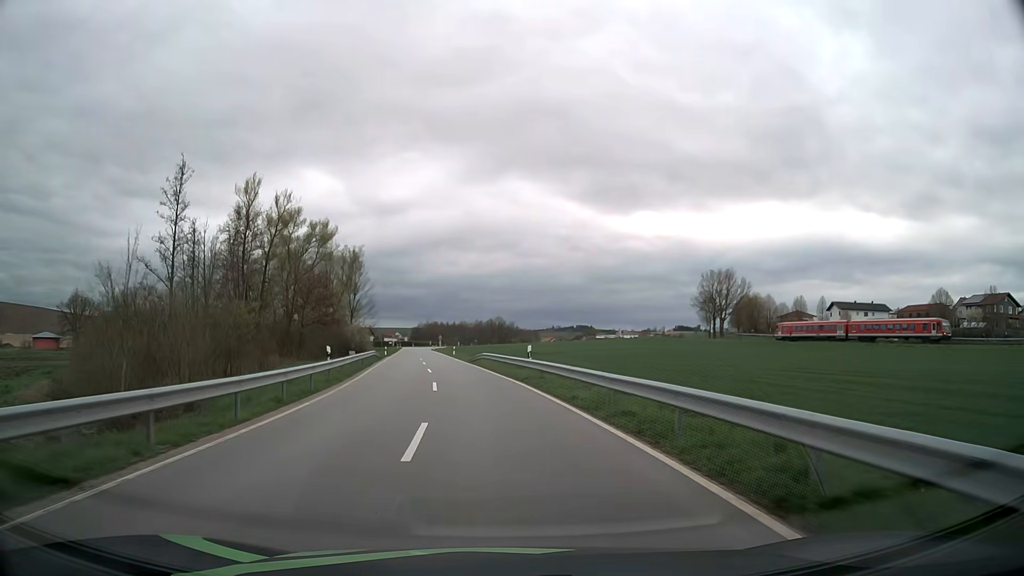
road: tertiary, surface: asphalt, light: Day
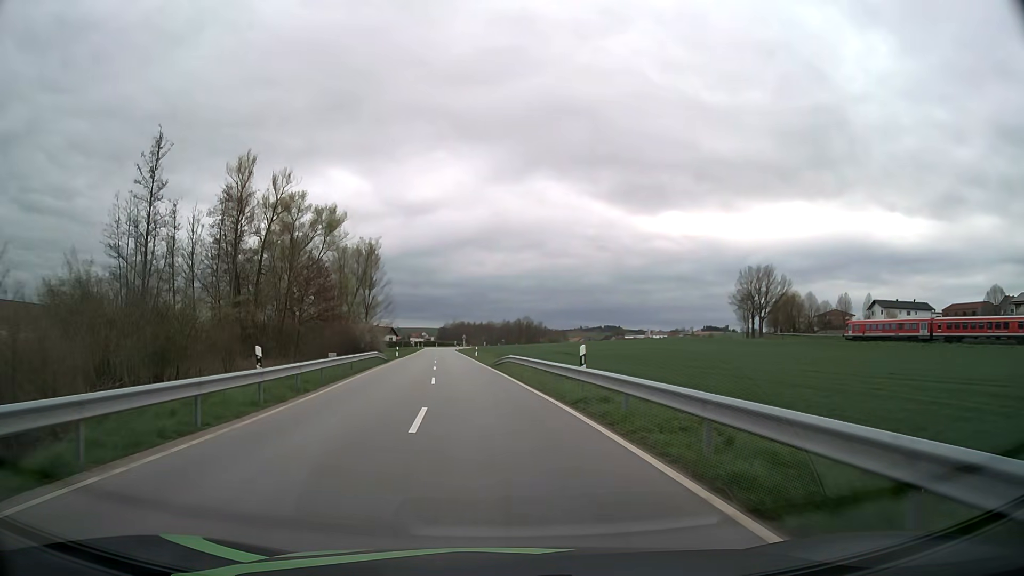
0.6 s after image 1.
(-0.2, +9.8) m; -2°
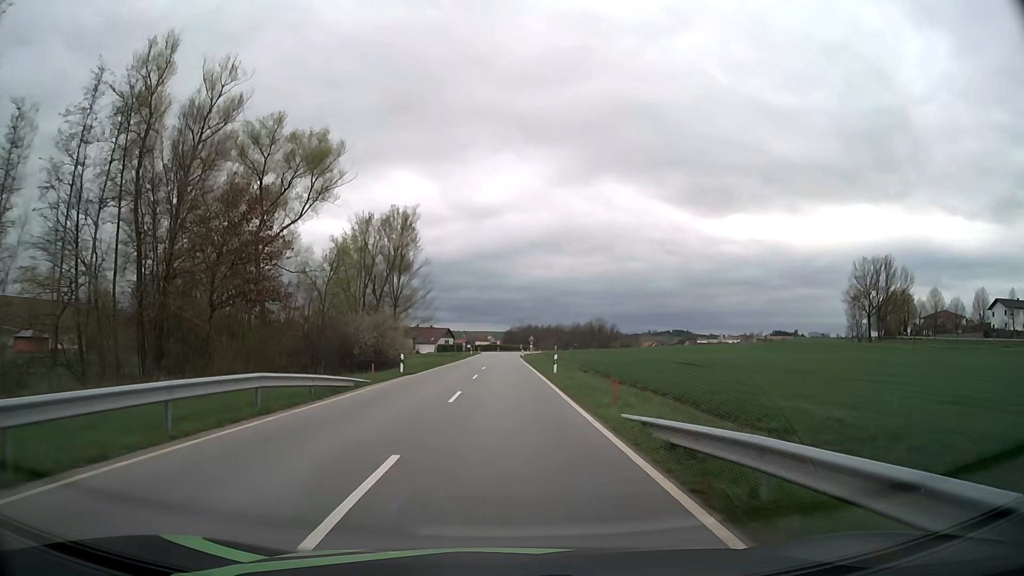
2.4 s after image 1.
(-1.7, +30.0) m; -6°
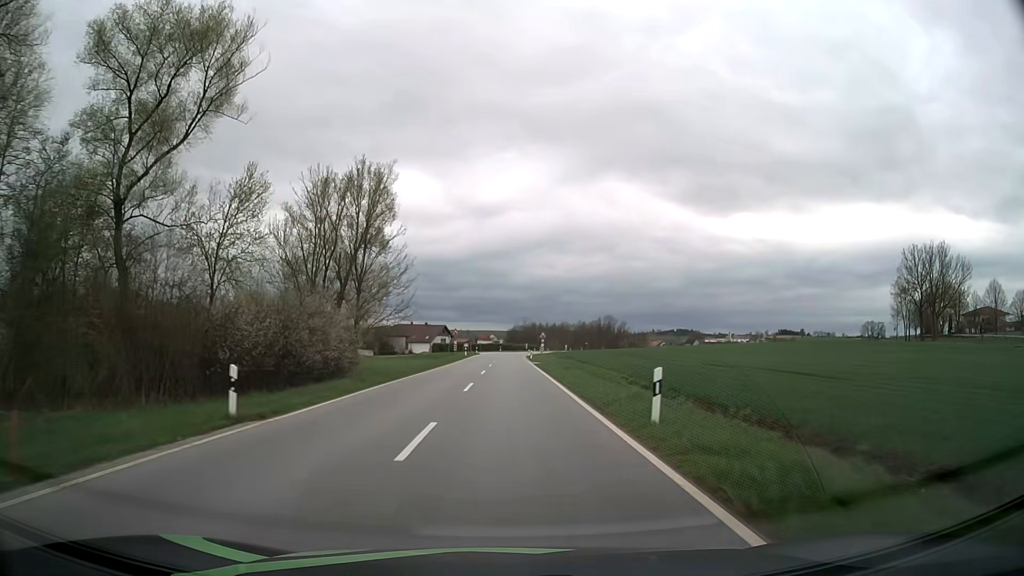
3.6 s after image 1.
(0.0, +20.7) m; 0°
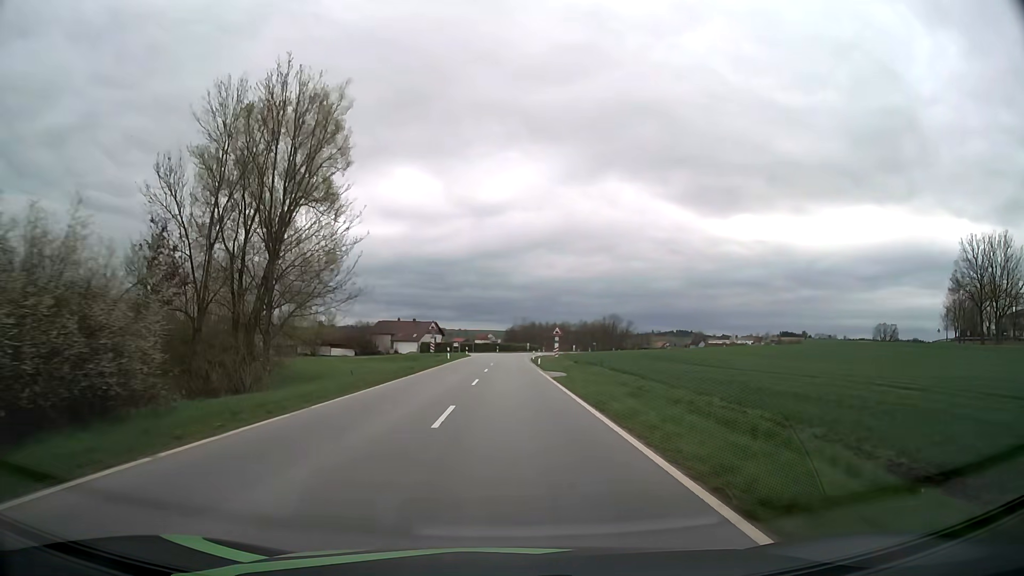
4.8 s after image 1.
(0.0, +21.0) m; 0°
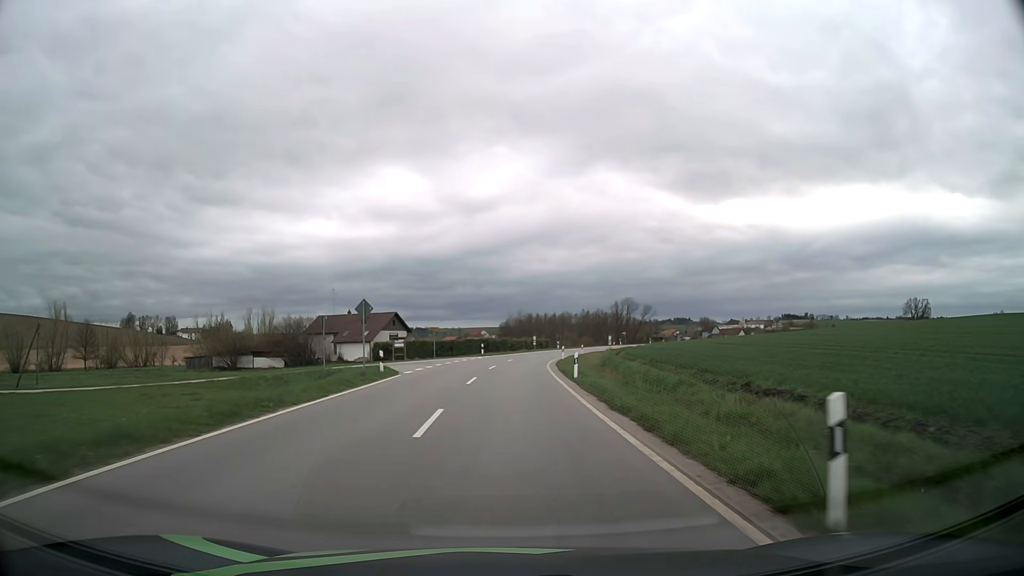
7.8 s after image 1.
(+0.4, +49.4) m; +1°
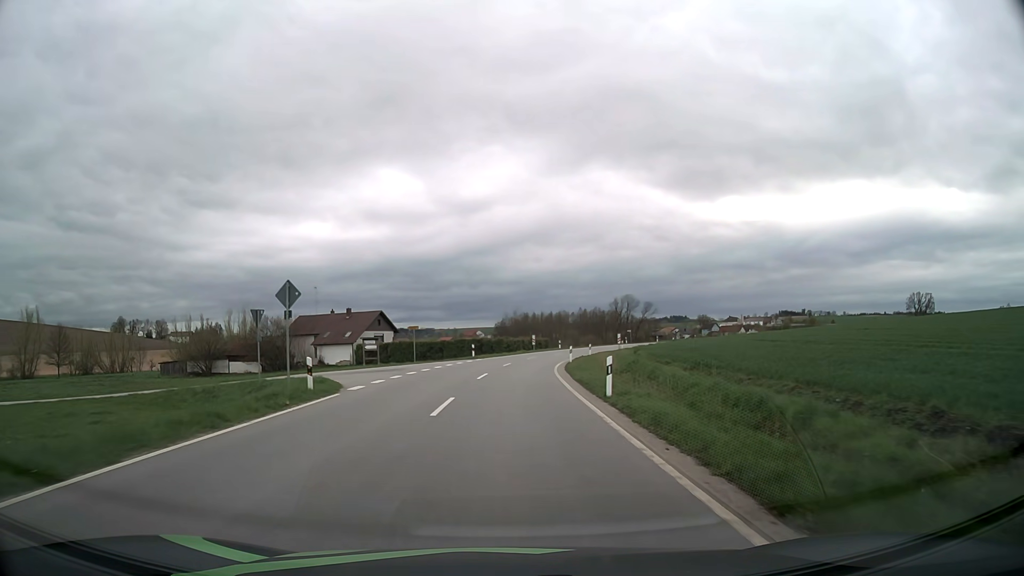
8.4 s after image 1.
(0.0, +9.2) m; 0°
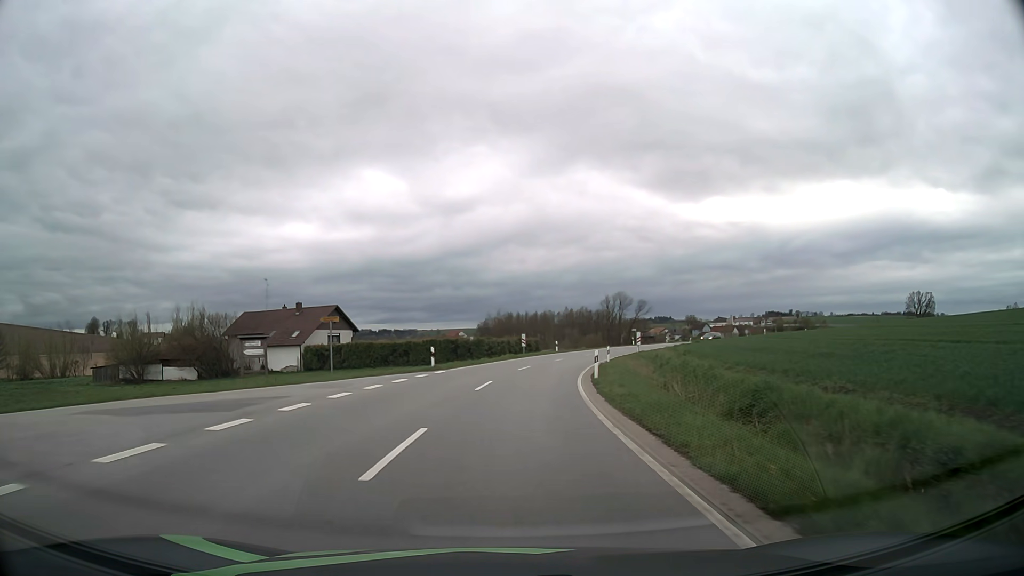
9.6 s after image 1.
(+0.2, +17.8) m; +1°
(0, +10) (+1, +20) (+2, +30) (+4, +40) (+6, +49) (+9, +59) (+13, +68) (+17, +77) (+22, +86) (+28, +94) m
